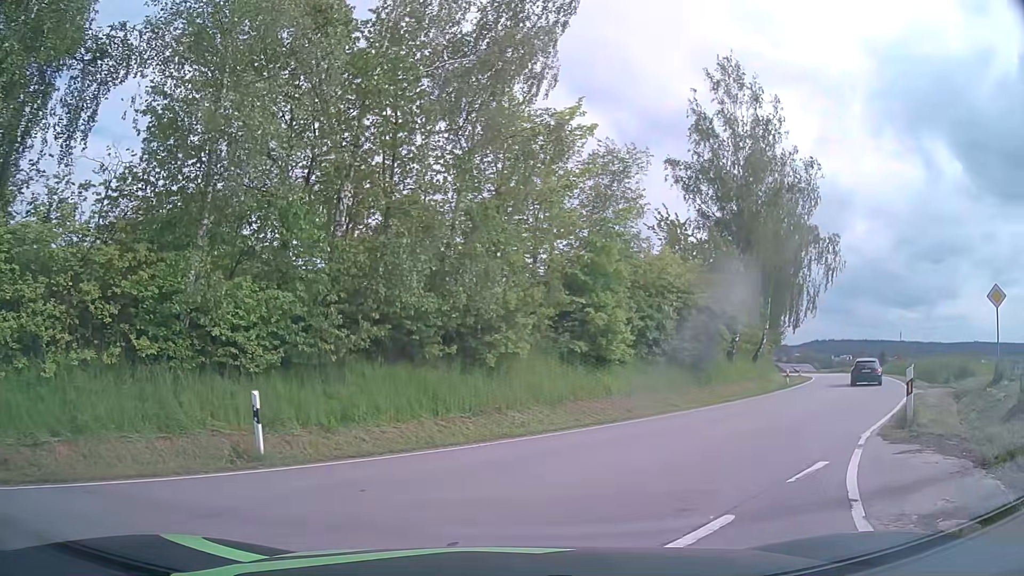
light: Day
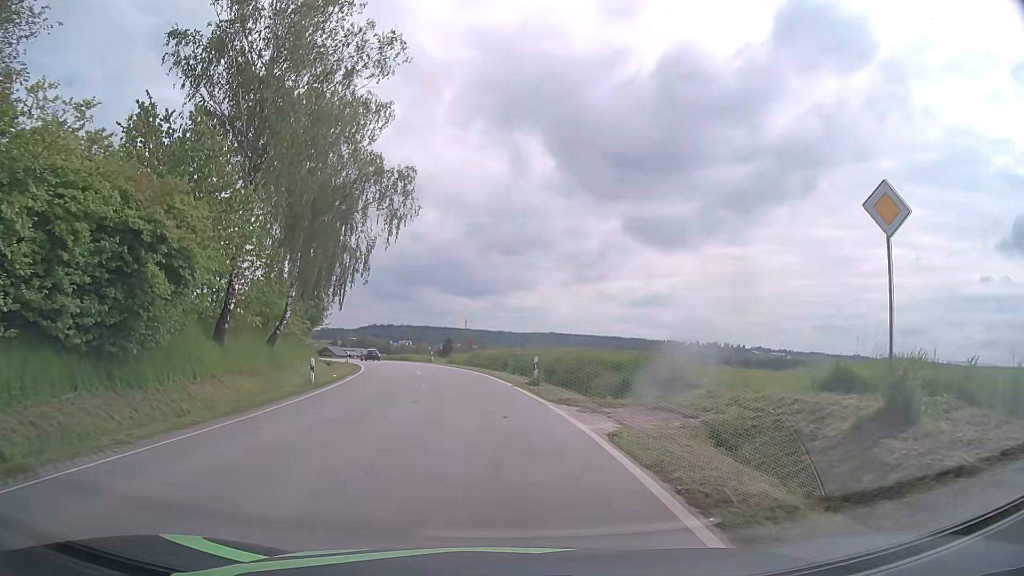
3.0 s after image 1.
(+6.2, +14.9) m; +38°
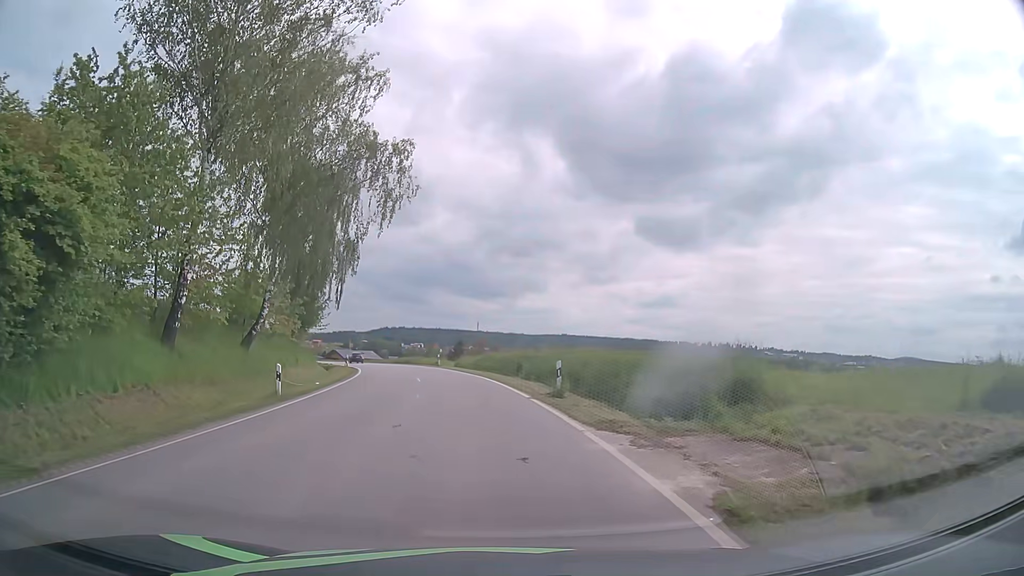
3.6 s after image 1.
(-0.1, +5.1) m; -1°
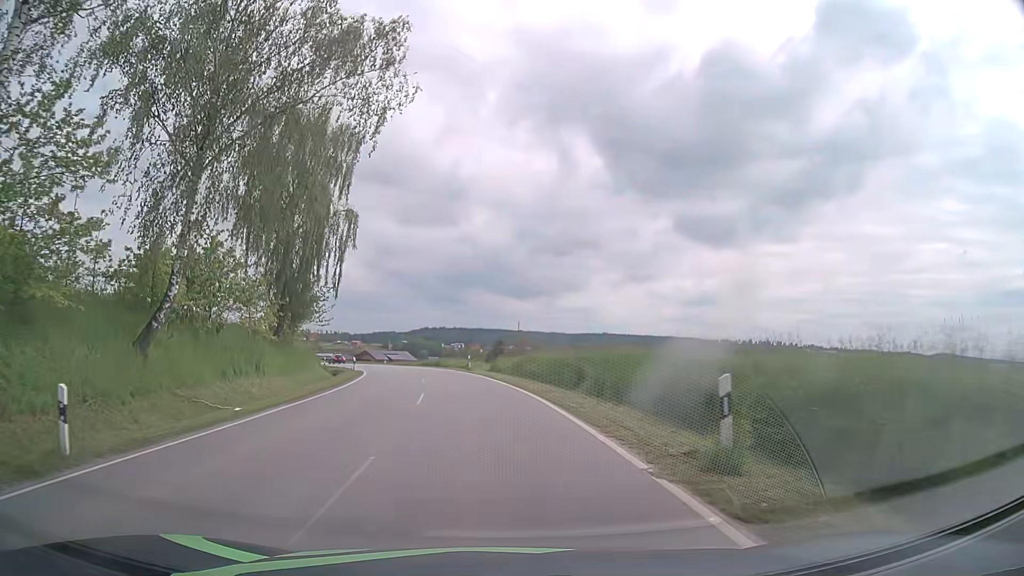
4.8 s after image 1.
(-0.4, +11.9) m; -4°
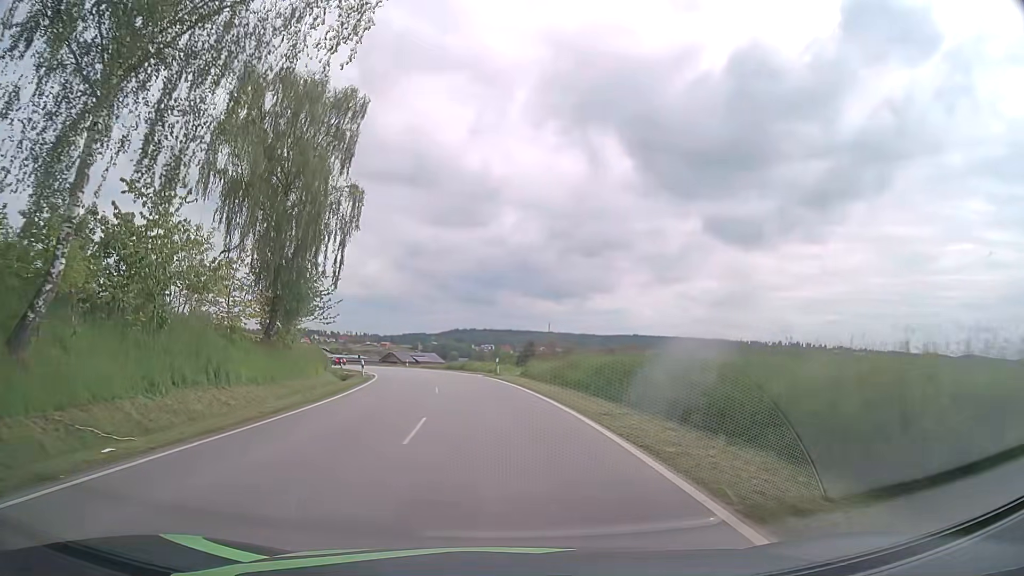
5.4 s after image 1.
(-0.1, +6.7) m; -3°
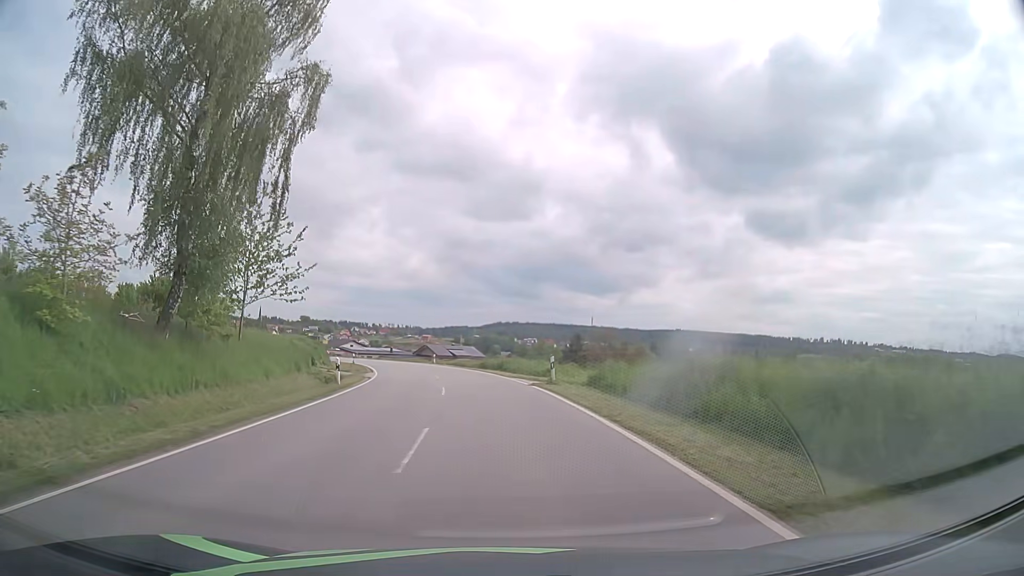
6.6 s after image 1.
(-0.4, +14.6) m; -3°
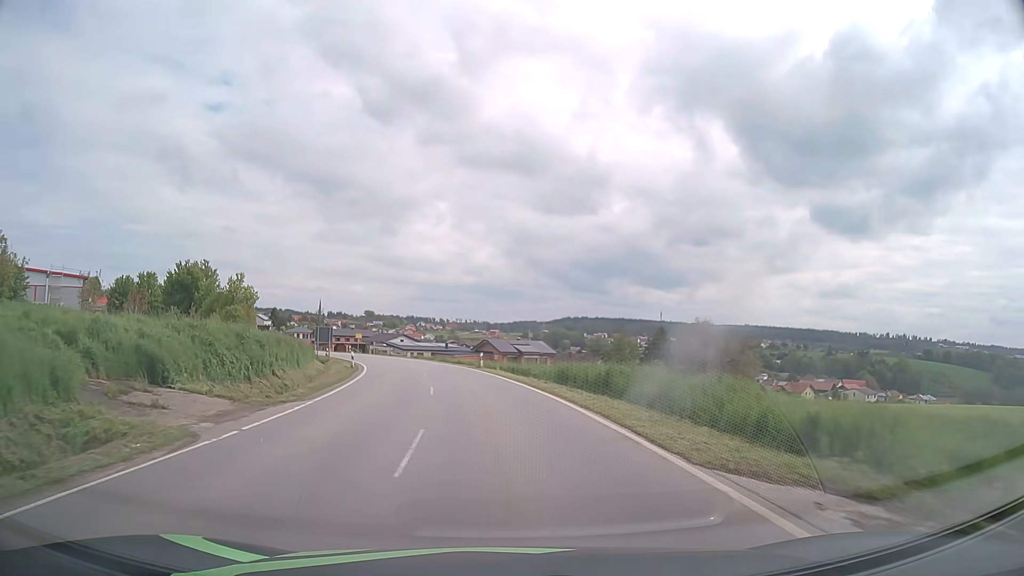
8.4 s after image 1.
(-1.0, +24.4) m; -6°
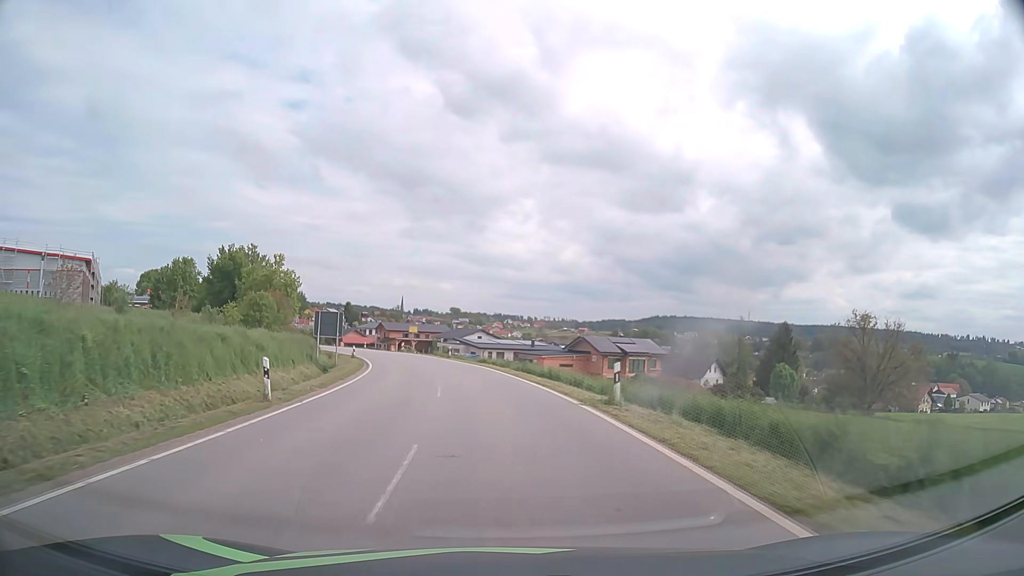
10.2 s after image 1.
(-1.6, +26.0) m; -7°
(0, +10) (-1, +20) (-2, +30) (-4, +40) (-6, +50) (-8, +59) (-11, +69) (-15, +78) (-19, +87) (-23, +96) m
